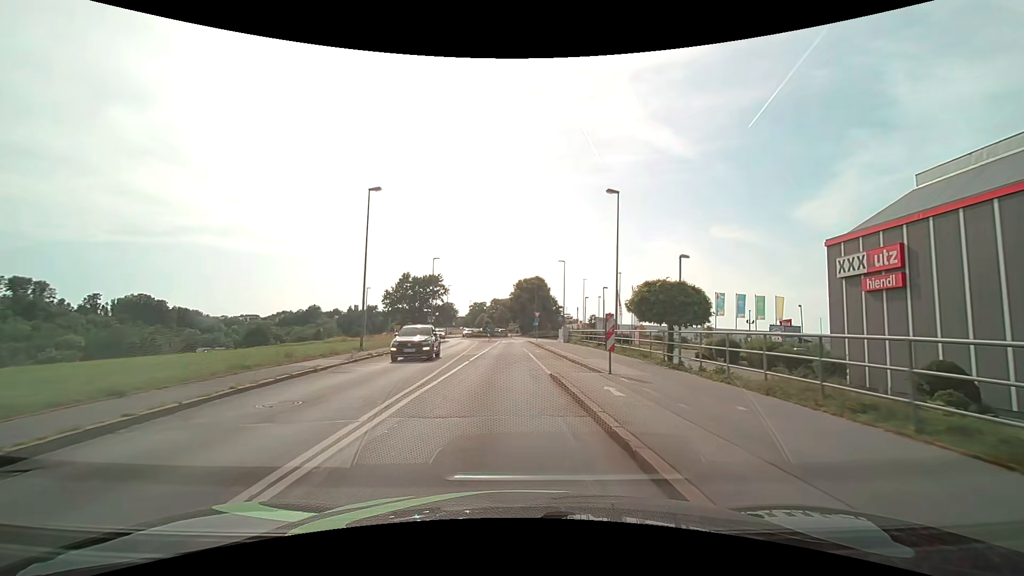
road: tertiary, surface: asphalt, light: Day
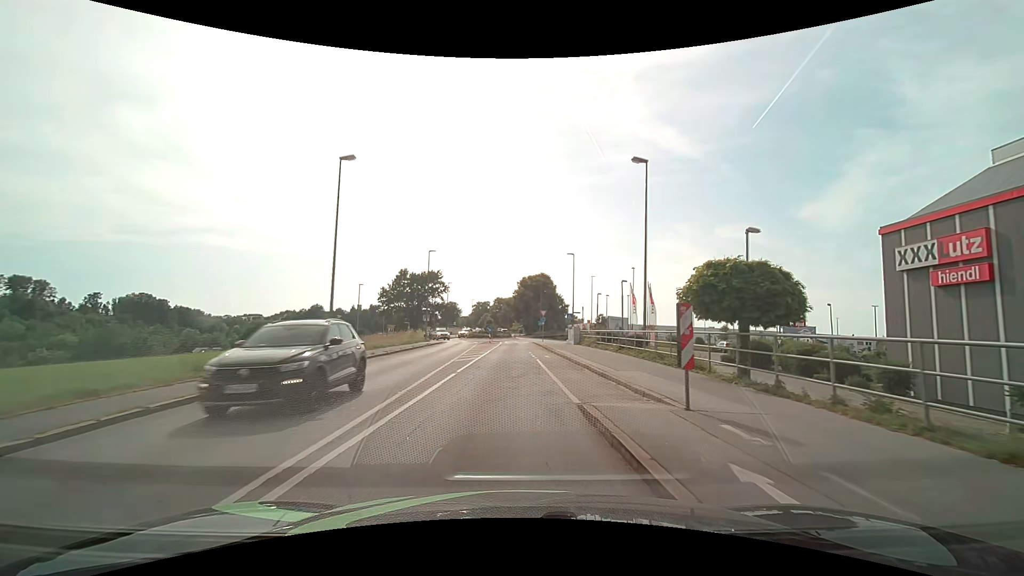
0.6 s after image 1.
(0.0, +5.8) m; -1°
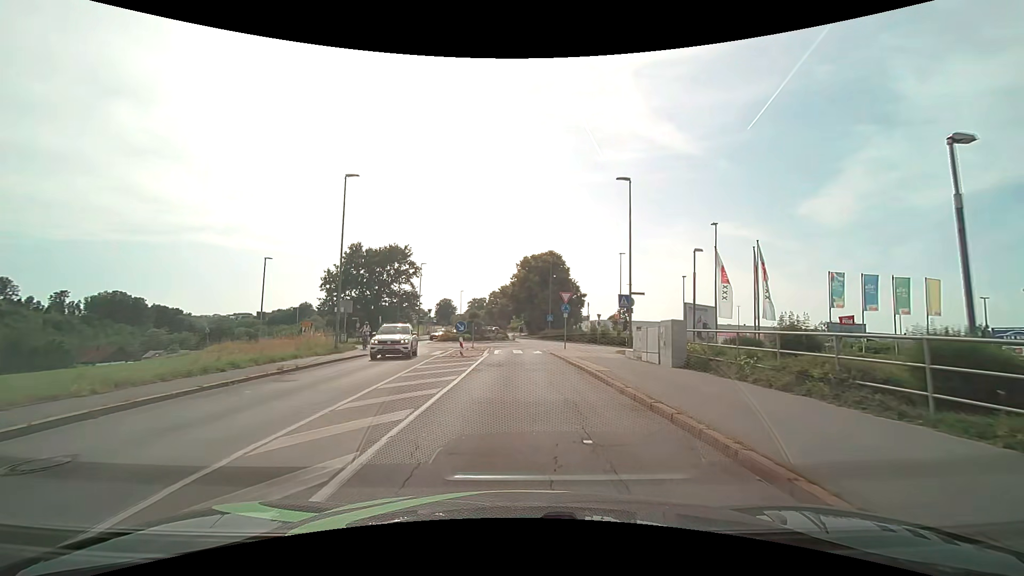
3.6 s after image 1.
(-0.1, +27.1) m; 0°
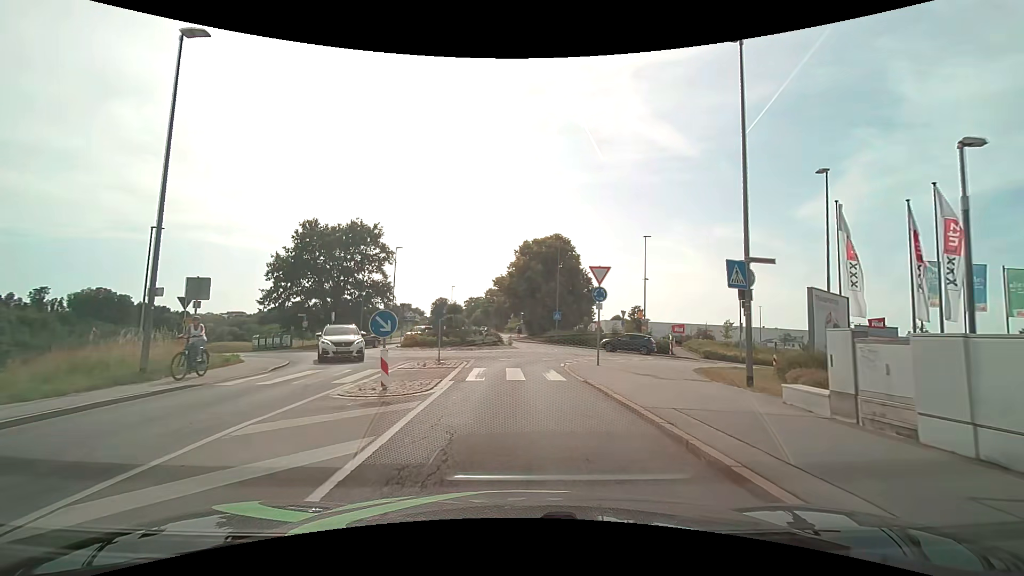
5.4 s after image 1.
(0.0, +13.9) m; 0°
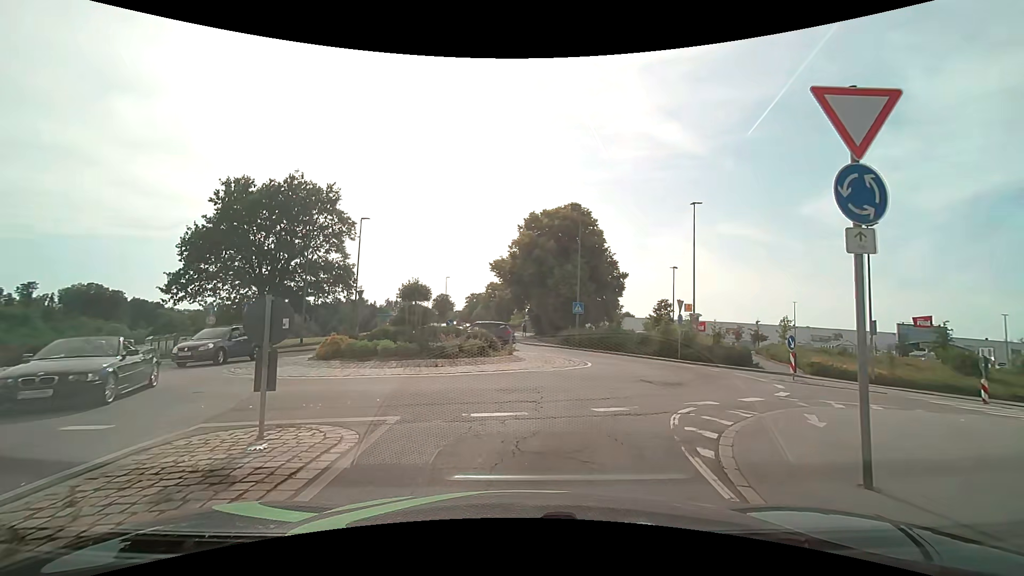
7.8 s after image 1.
(0.0, +13.7) m; 0°
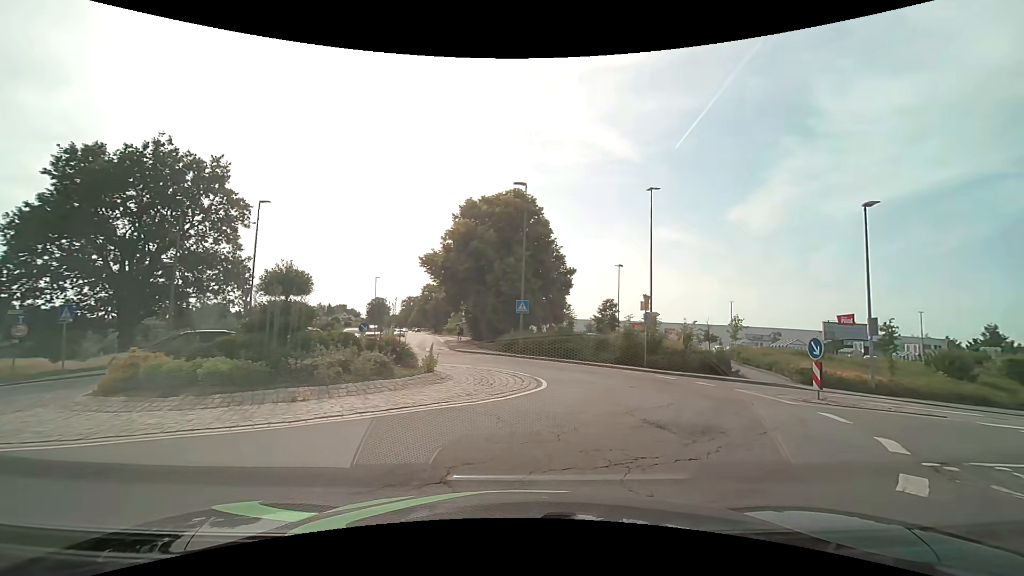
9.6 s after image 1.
(+0.2, +6.1) m; +6°
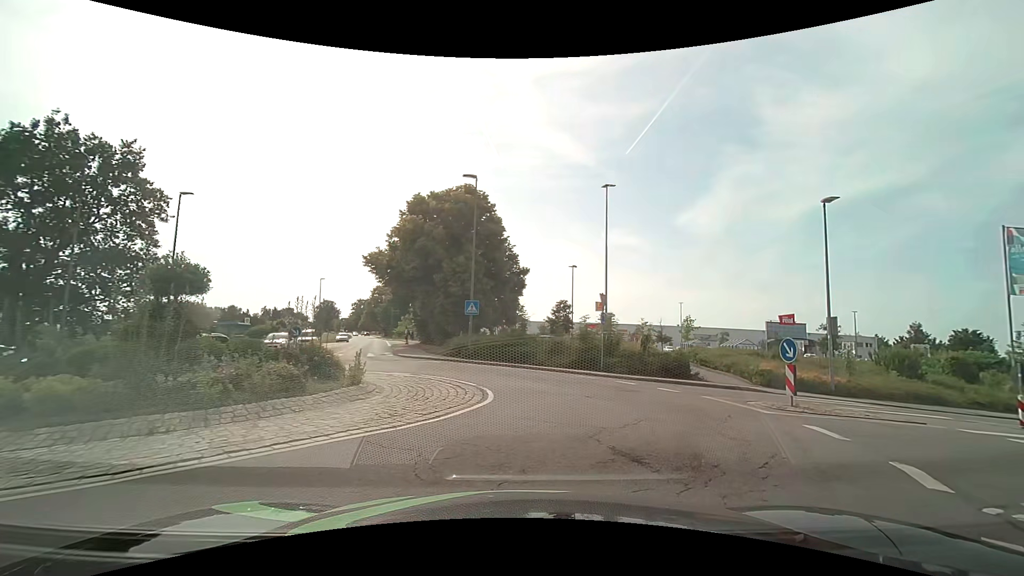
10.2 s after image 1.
(+0.1, +1.9) m; +4°
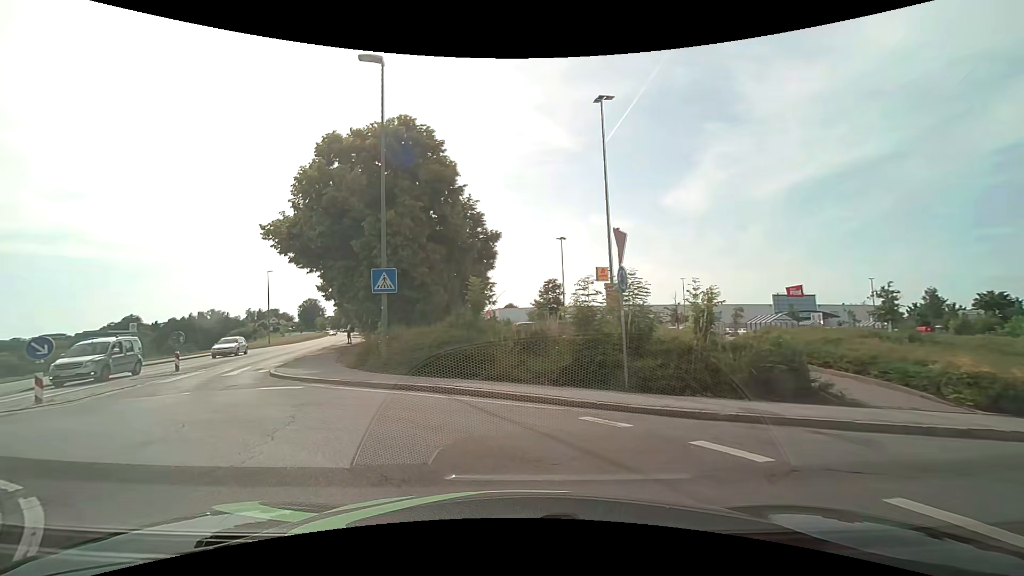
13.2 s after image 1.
(+1.7, +11.6) m; +2°
(-3, +9) (-9, +17) (-13, +27) (-16, +36) (-18, +46) (-21, +56) (-23, +65) (-26, +75) (-29, +84) (-32, +94) m
